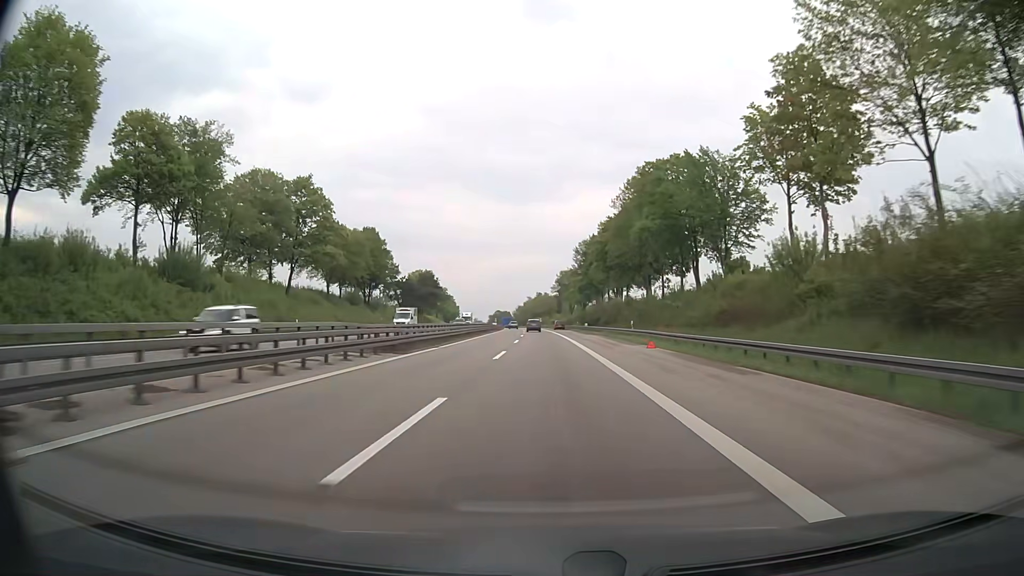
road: motorway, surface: asphalt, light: Day
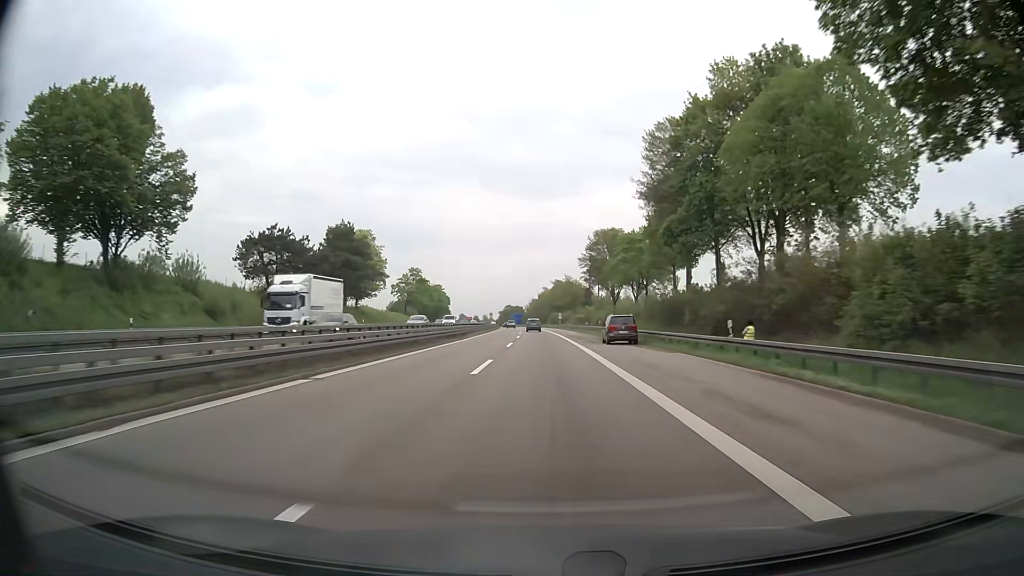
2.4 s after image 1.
(-0.6, +79.6) m; -1°
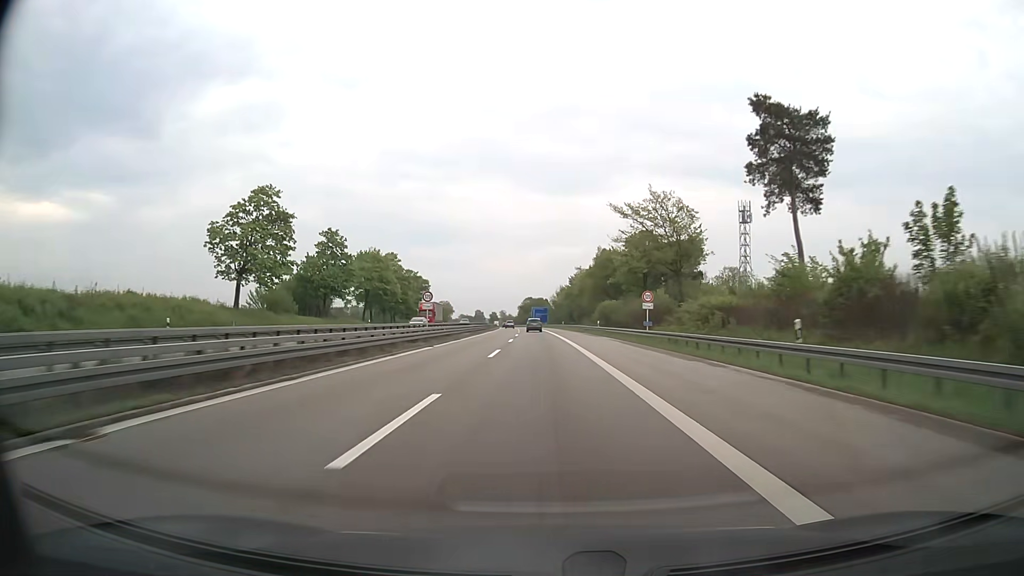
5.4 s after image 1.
(-2.0, +100.9) m; -2°
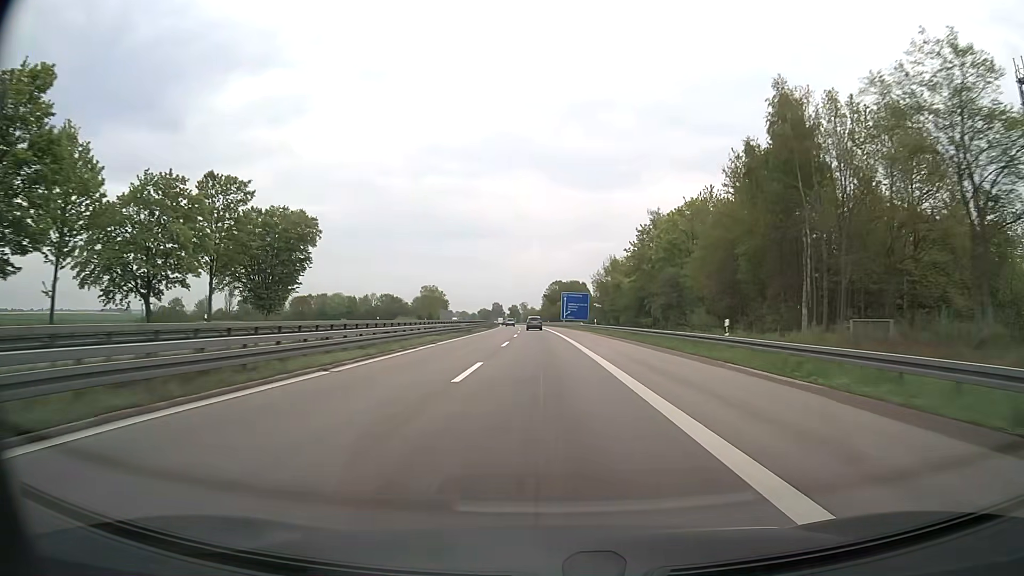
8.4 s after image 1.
(-2.6, +100.5) m; -3°
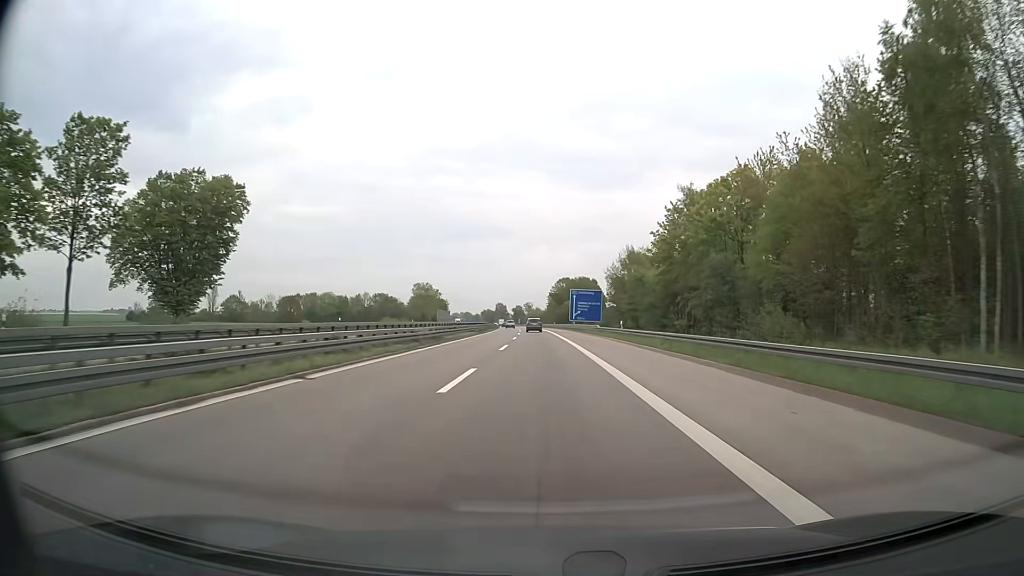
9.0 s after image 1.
(-0.1, +20.1) m; -1°
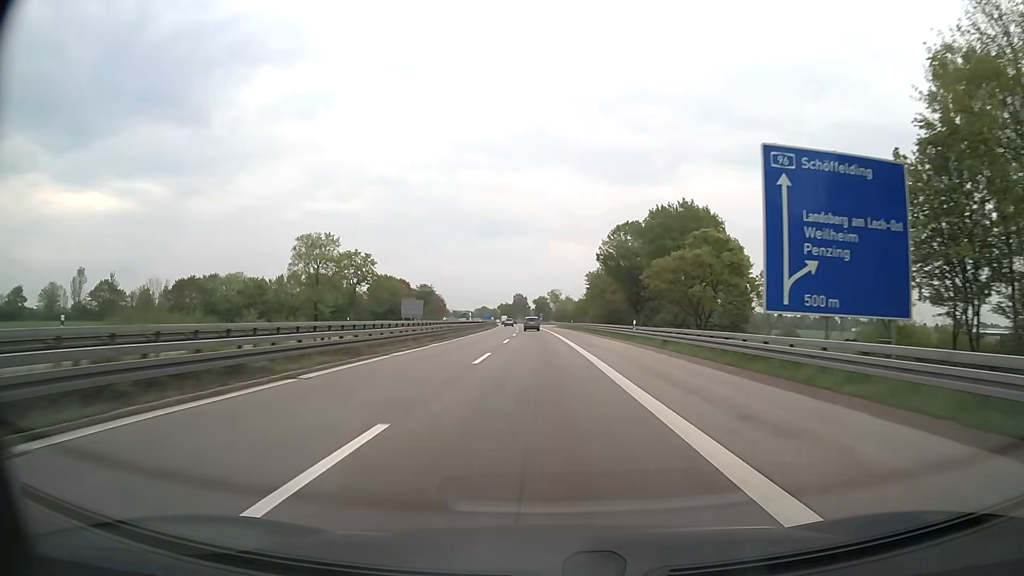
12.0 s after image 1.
(-1.9, +100.5) m; -2°
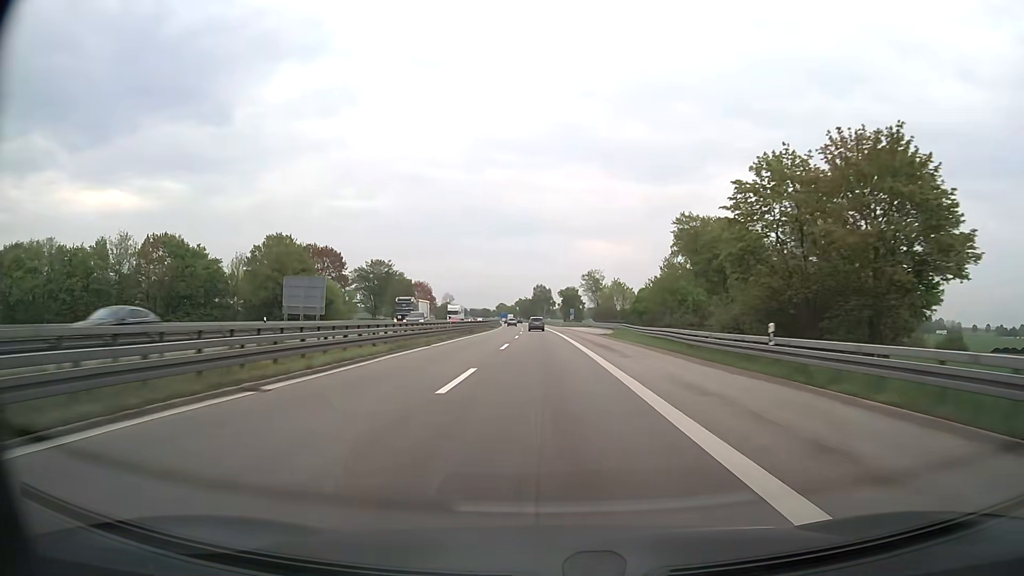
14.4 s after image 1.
(-1.6, +80.7) m; -2°
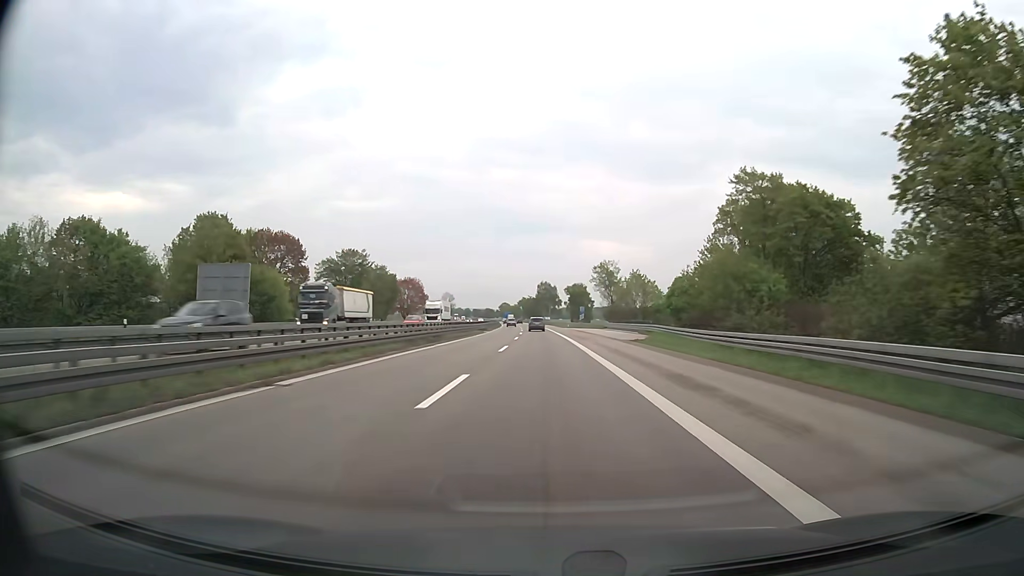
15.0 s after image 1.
(-0.1, +20.2) m; 0°
(0, +10) (0, +20) (0, +30) (0, +40) (0, +50) (-1, +60) (-1, +70) (-1, +80) (-1, +90) (-2, +100) m
